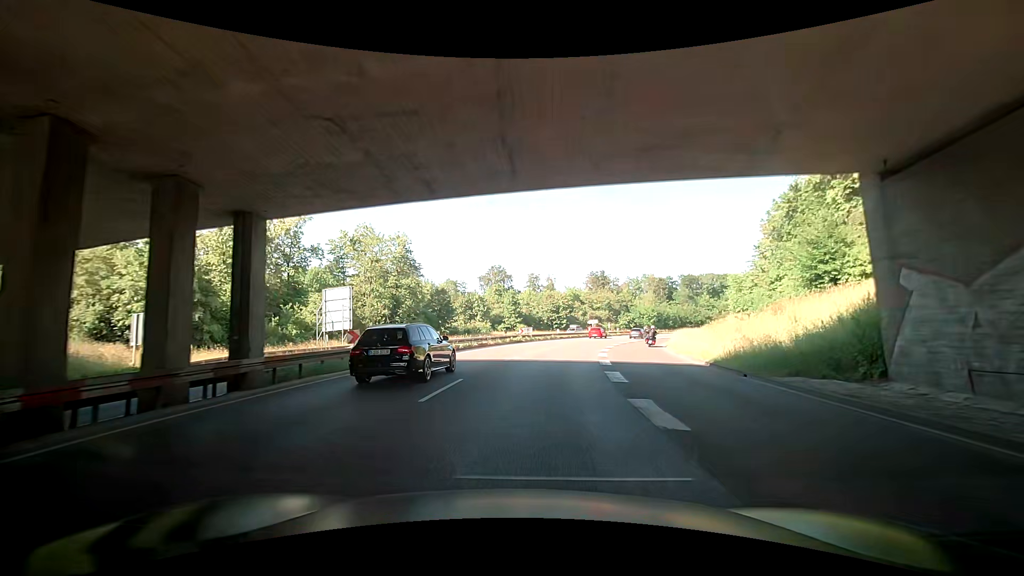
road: trunk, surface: asphalt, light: Day
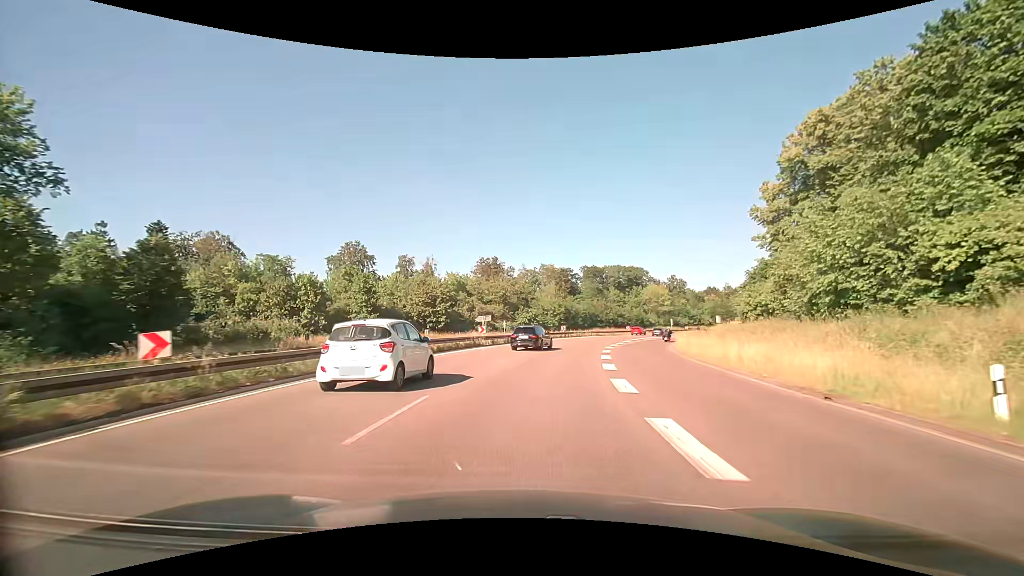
(+4.0, +38.9) m; +13°
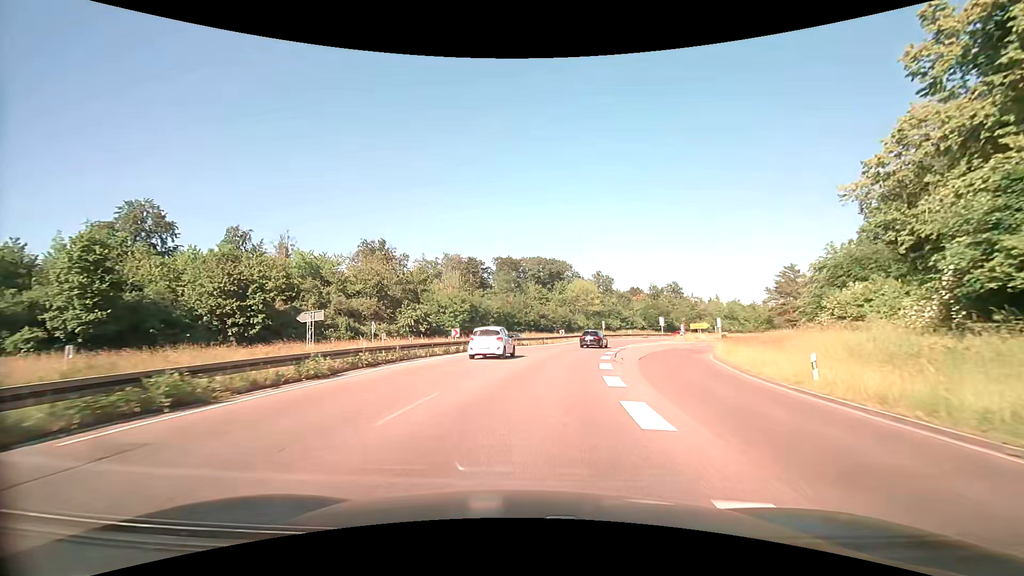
(+3.7, +34.0) m; +10°
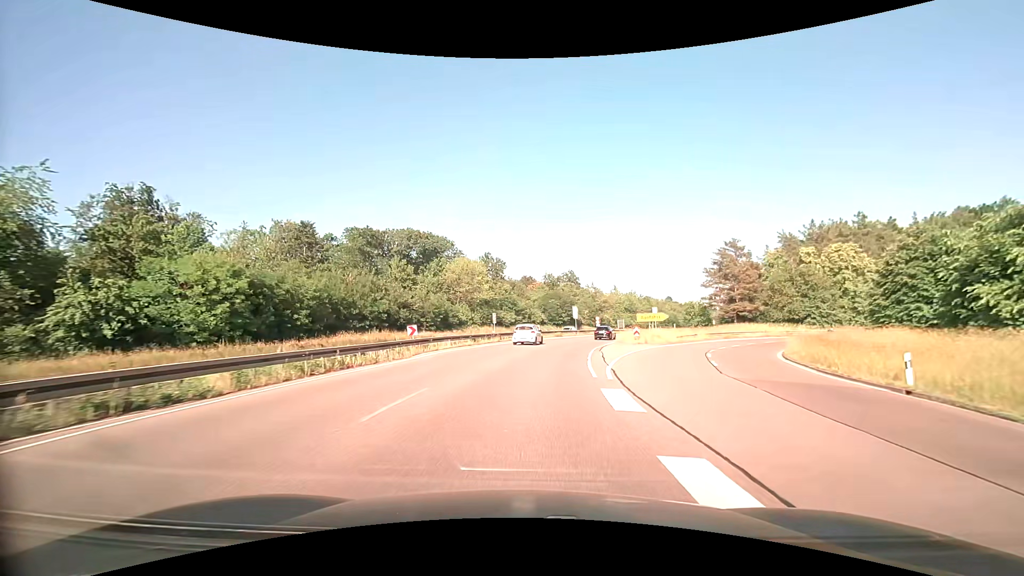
(+4.3, +35.2) m; +14°
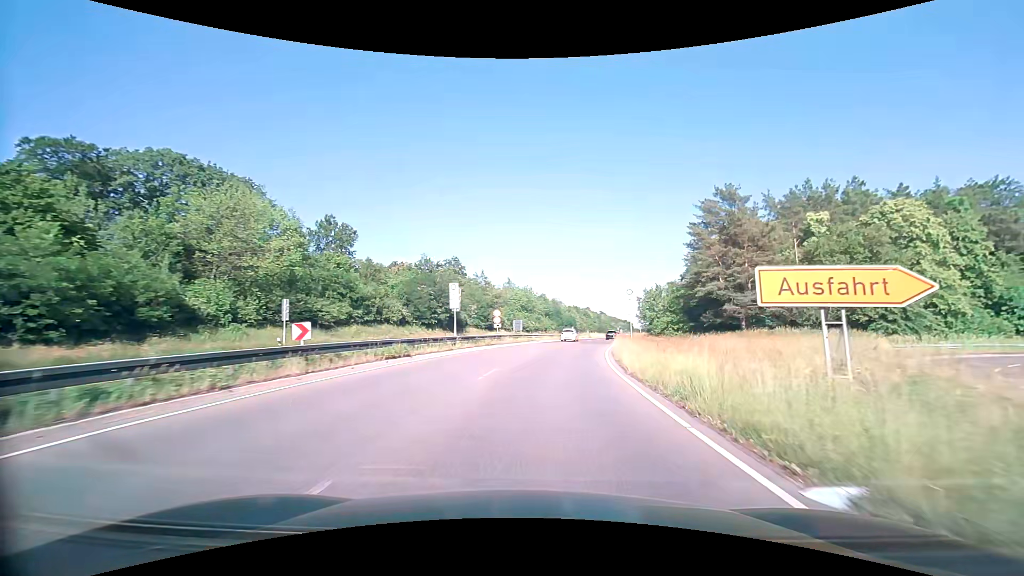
(+4.1, +41.8) m; +13°
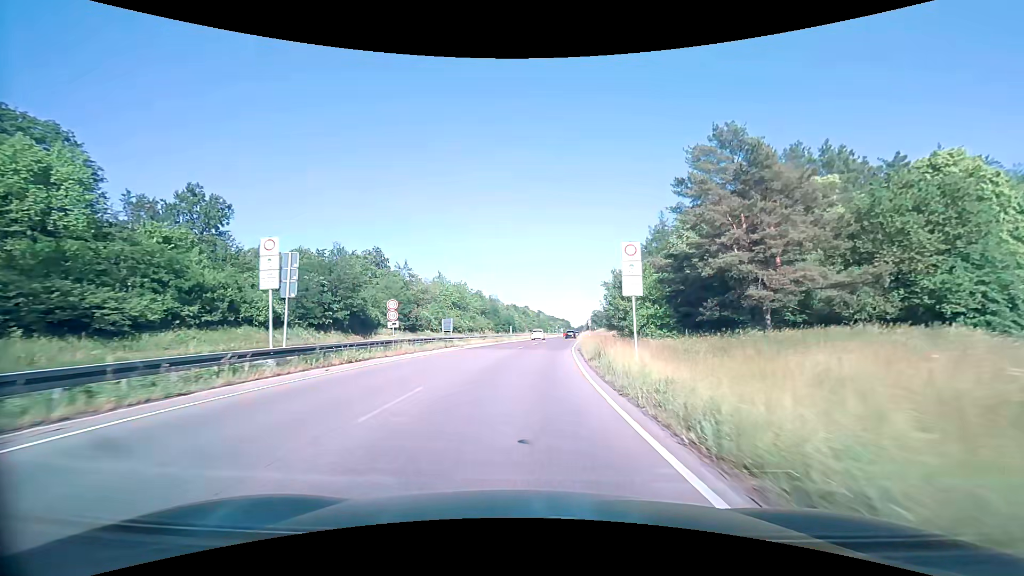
(+1.3, +17.2) m; +7°
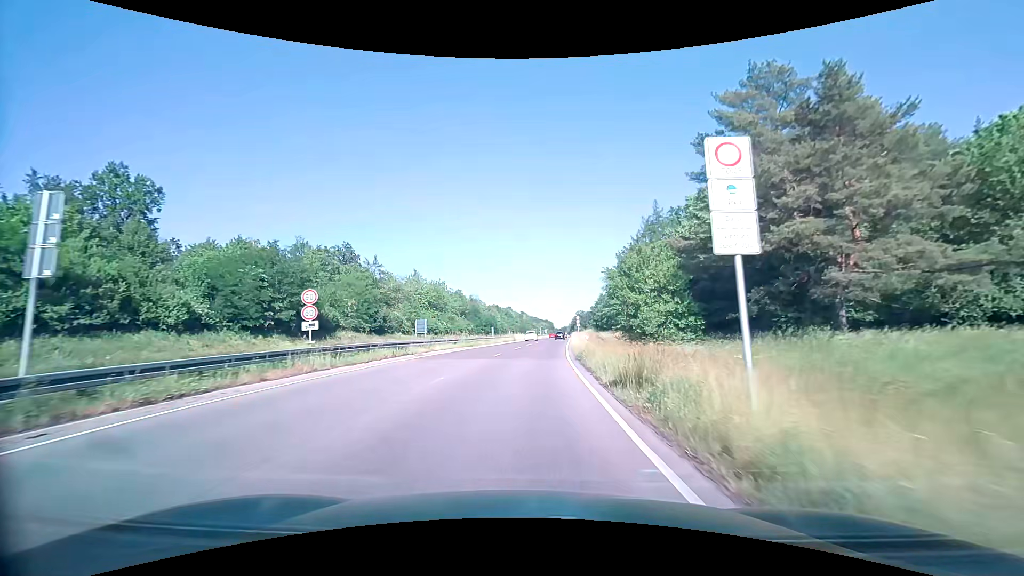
(+0.1, +8.9) m; +2°
